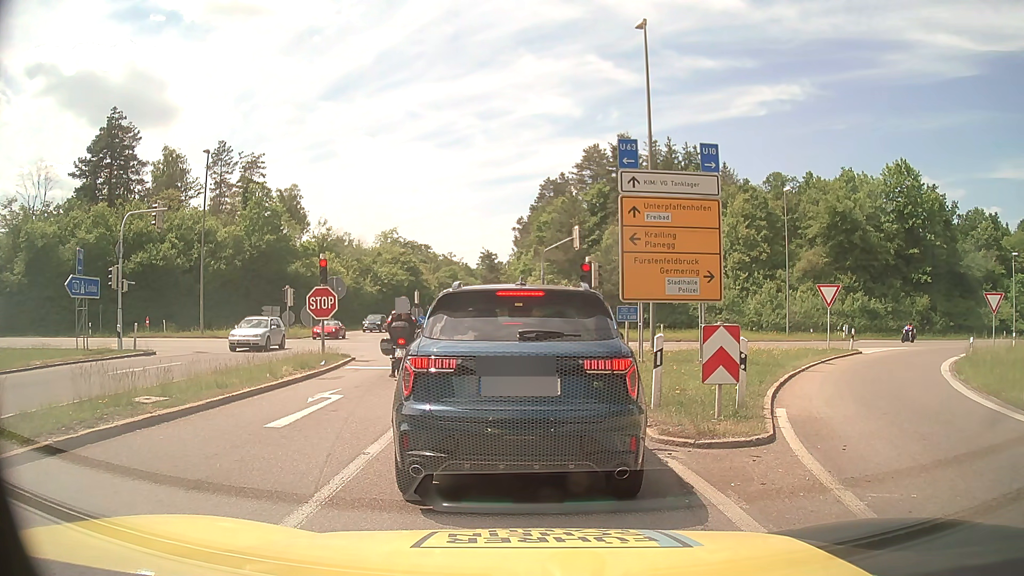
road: motorway_link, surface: asphalt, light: Day
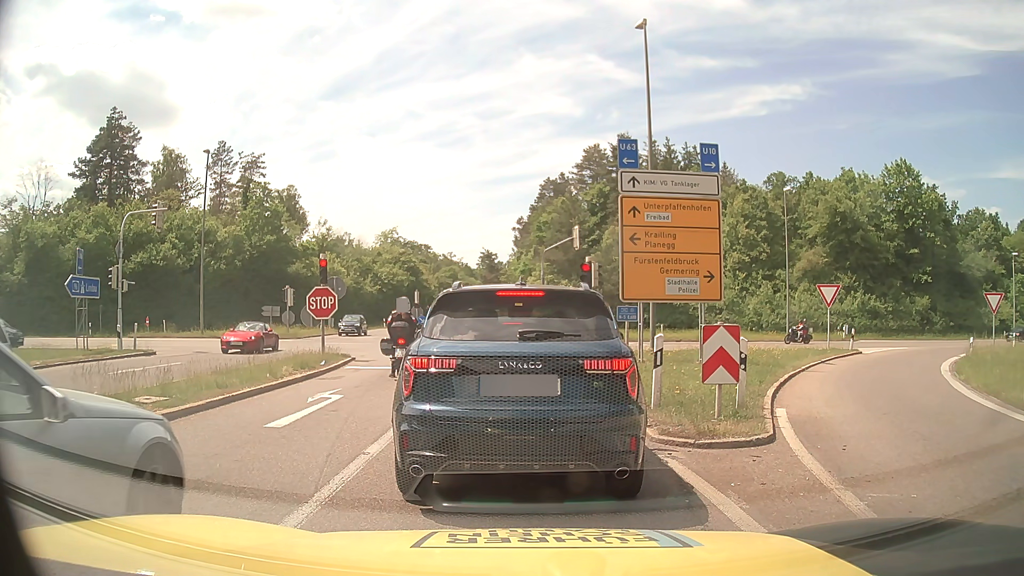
(0.0, 0.0) m; 0°
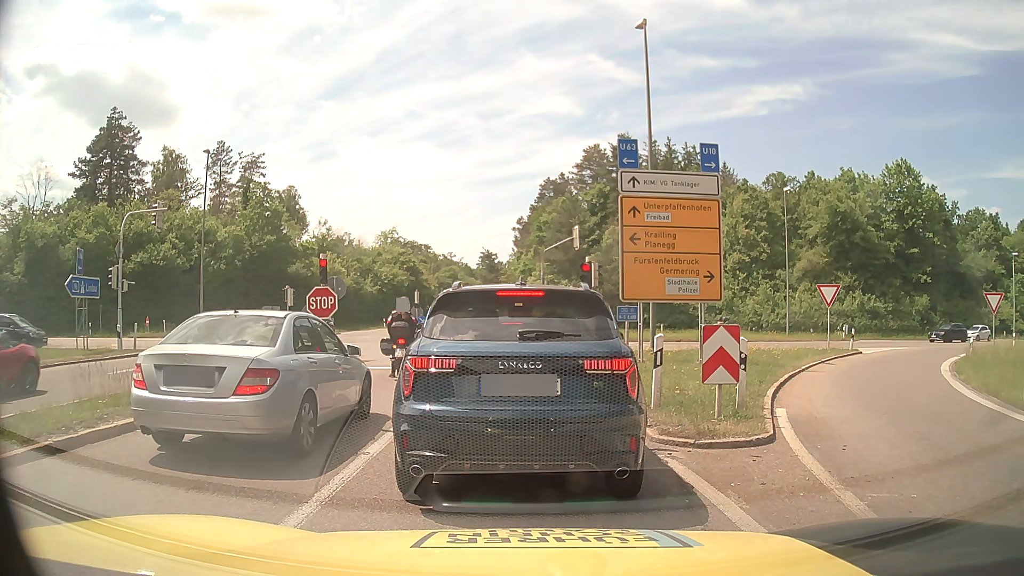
(0.0, 0.0) m; 0°
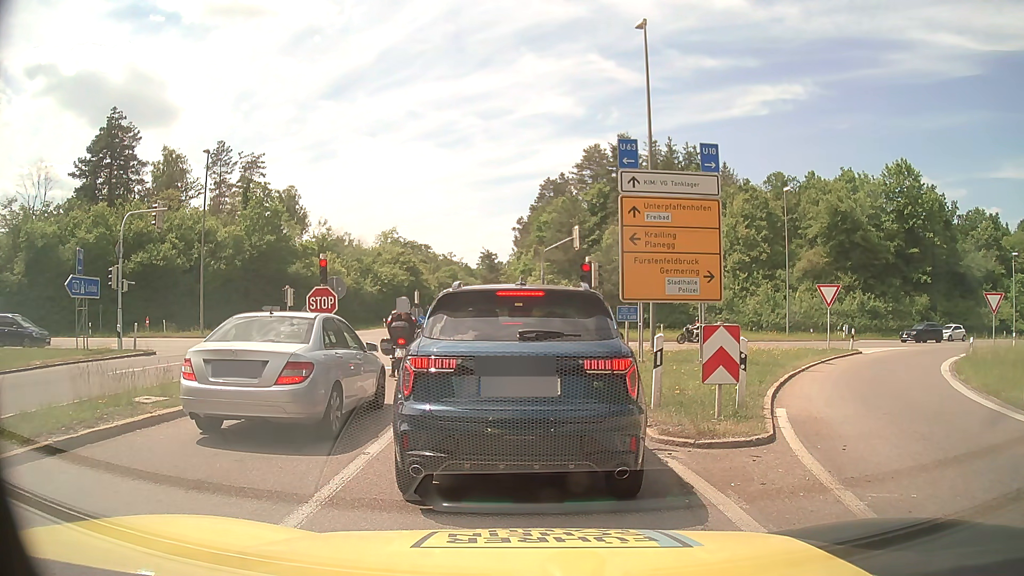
(0.0, 0.0) m; 0°
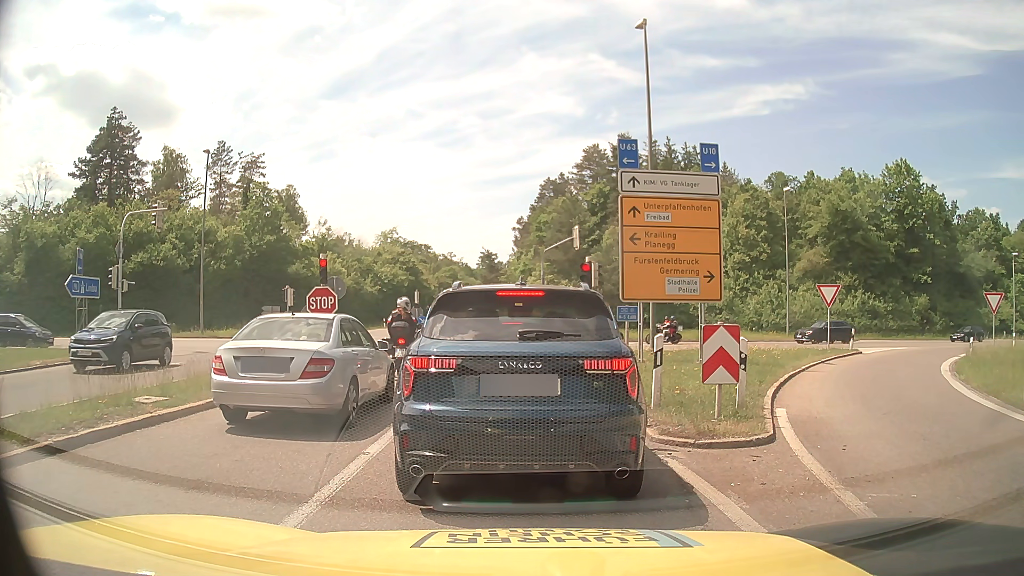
(0.0, 0.0) m; 0°
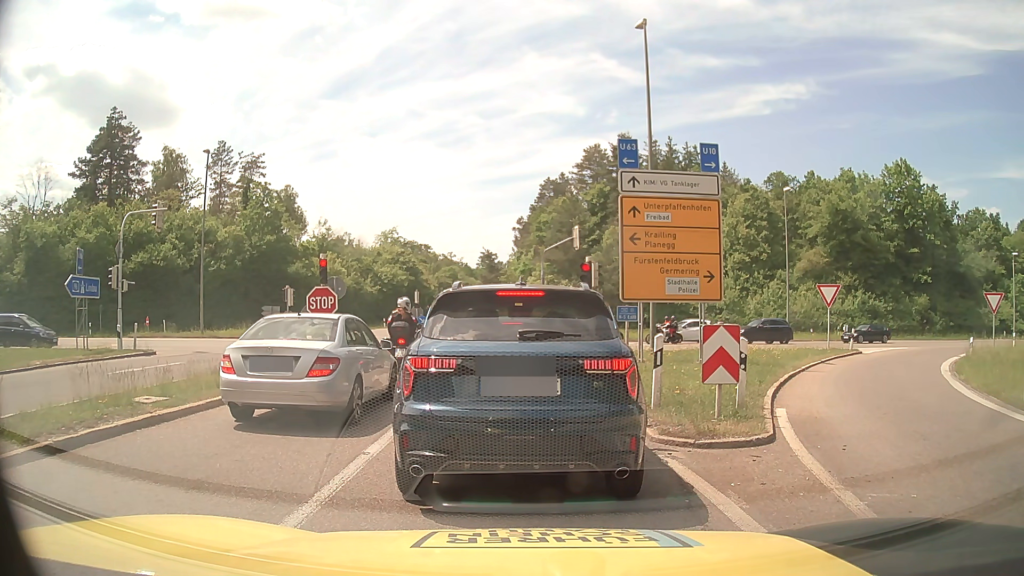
(0.0, 0.0) m; 0°
(0, +10) (0, +20) (-1, +30) (-2, +40) (-2, +50) (-3, +60) (-4, +70) (-5, +80) (-6, +90) (-6, +100) m
